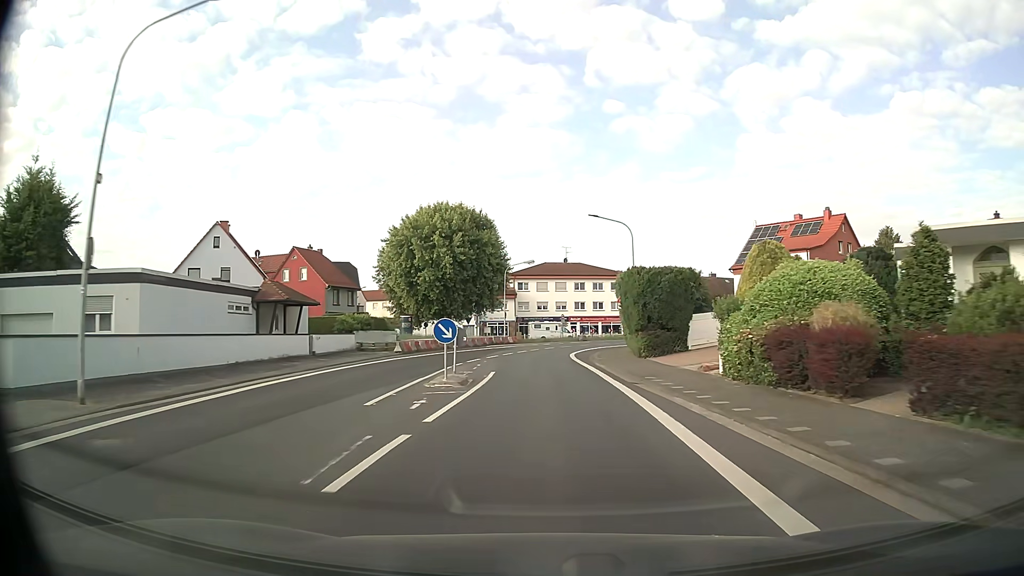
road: secondary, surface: asphalt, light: Day
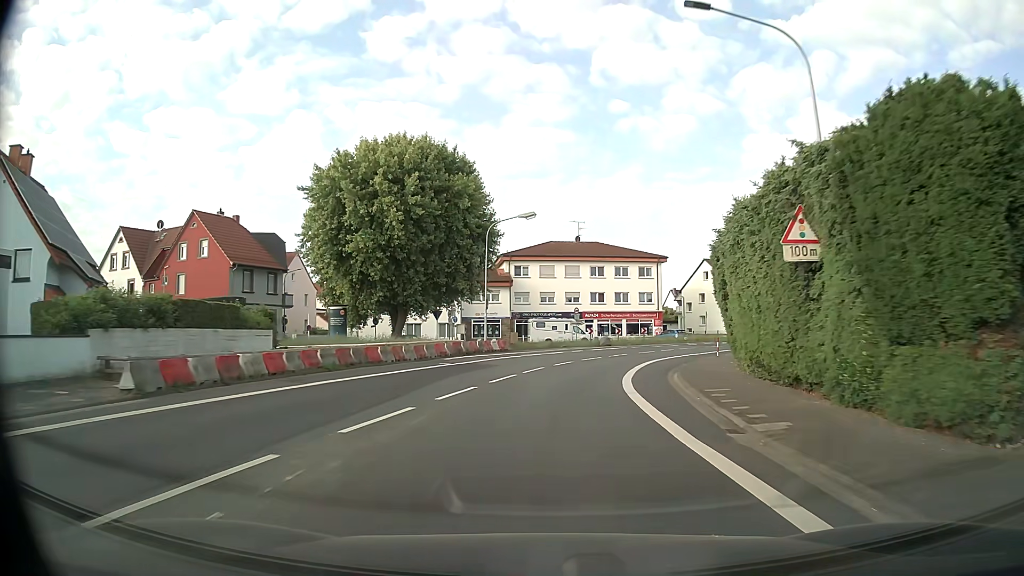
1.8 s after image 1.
(-0.3, +25.4) m; 0°
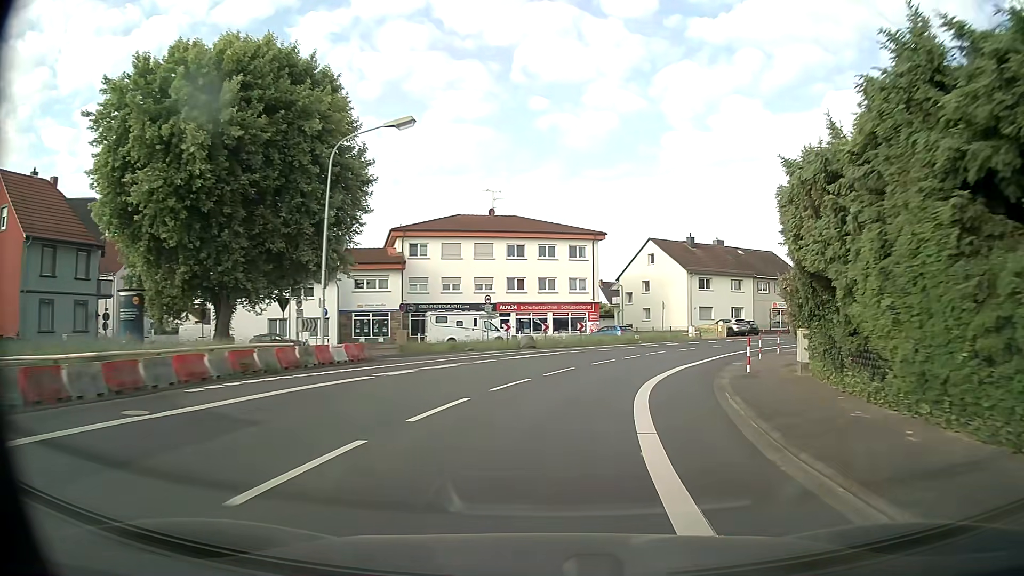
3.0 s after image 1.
(+0.8, +16.7) m; +7°
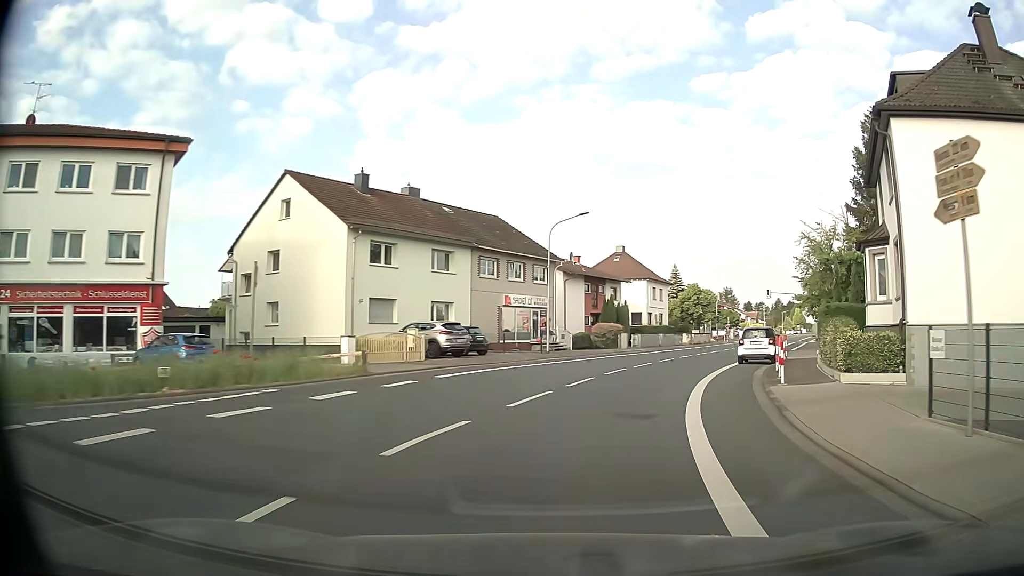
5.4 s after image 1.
(+7.1, +31.5) m; +27°
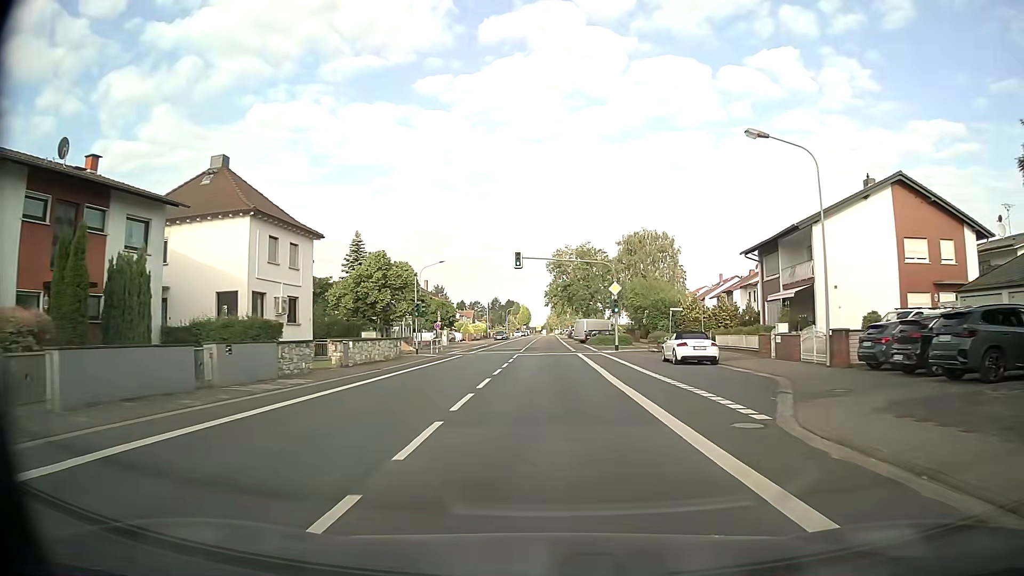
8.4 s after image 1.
(+10.3, +39.2) m; +25°
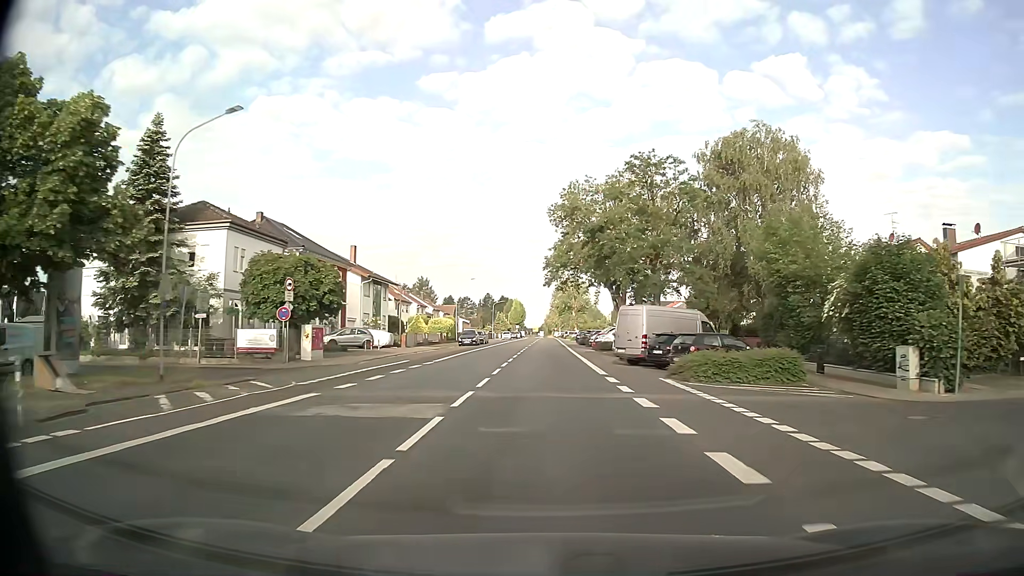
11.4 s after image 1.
(-0.3, +42.3) m; 0°
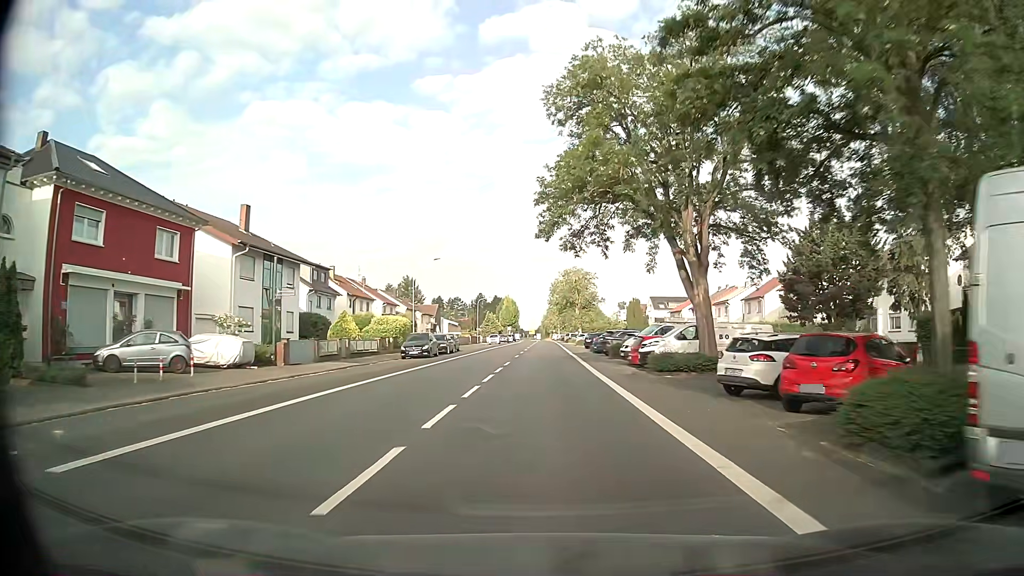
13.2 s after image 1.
(+0.1, +25.2) m; +1°
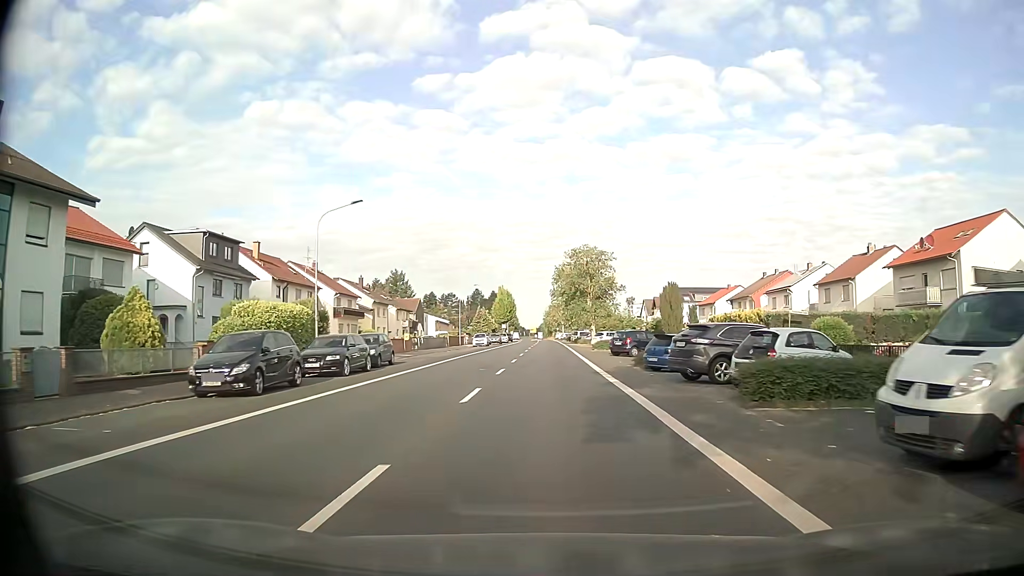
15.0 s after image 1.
(-0.2, +25.0) m; -1°
(0, +10) (0, +20) (0, +30) (+1, +40) (+1, +50) (+1, +60) (+1, +70) (+1, +80) (+2, +90) (+2, +100) m
